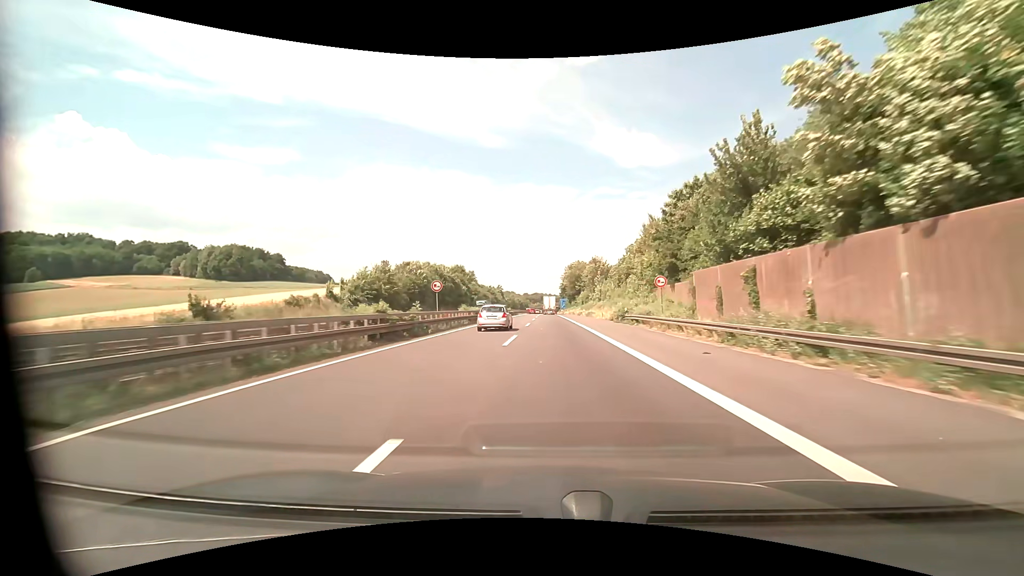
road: motorway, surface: asphalt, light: Day
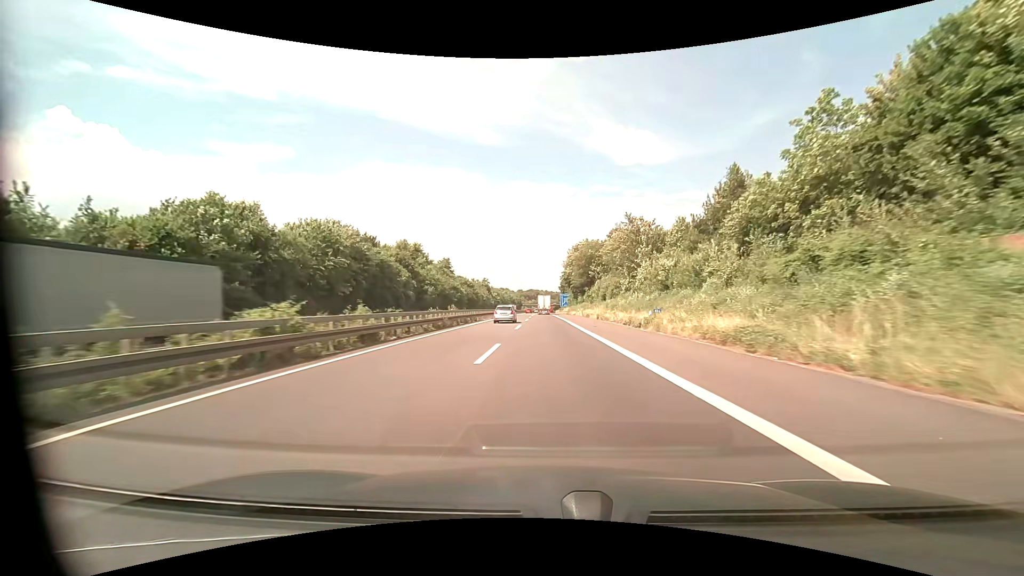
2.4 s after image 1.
(0.0, +60.1) m; 0°
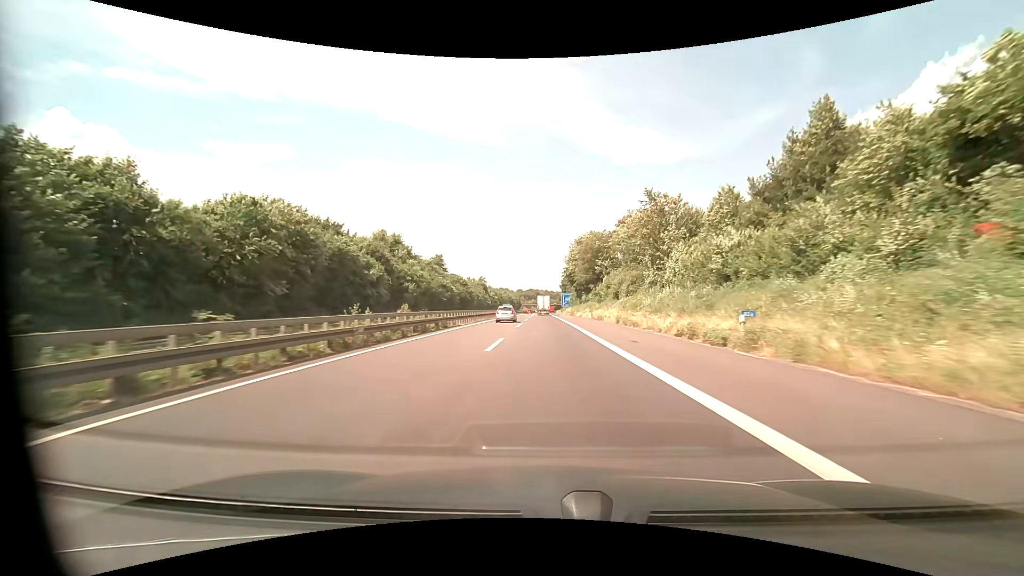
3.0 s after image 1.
(0.0, +14.8) m; 0°
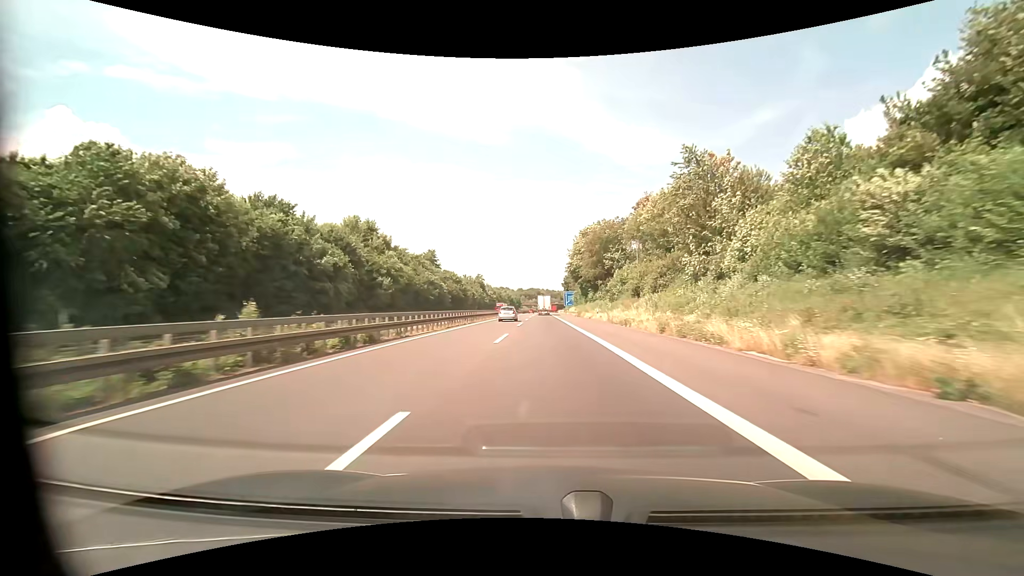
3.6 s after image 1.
(0.0, +14.8) m; 0°
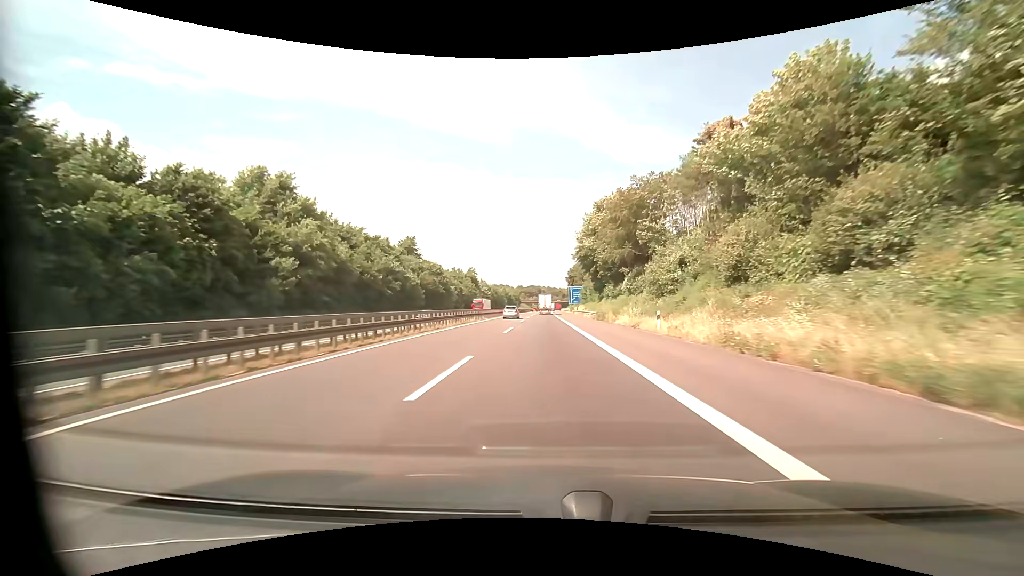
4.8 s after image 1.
(0.0, +29.5) m; 0°
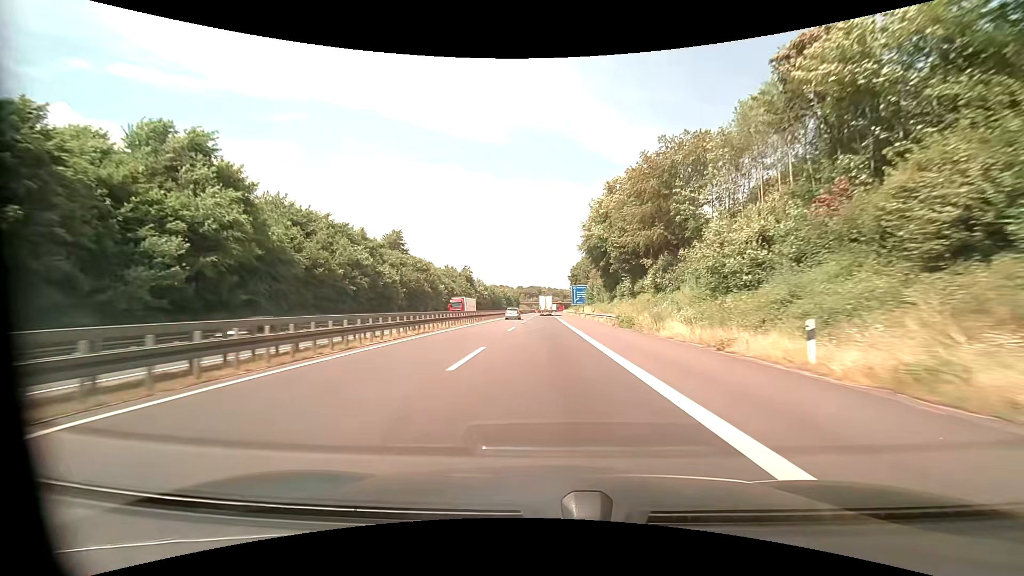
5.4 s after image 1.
(0.0, +14.8) m; 0°
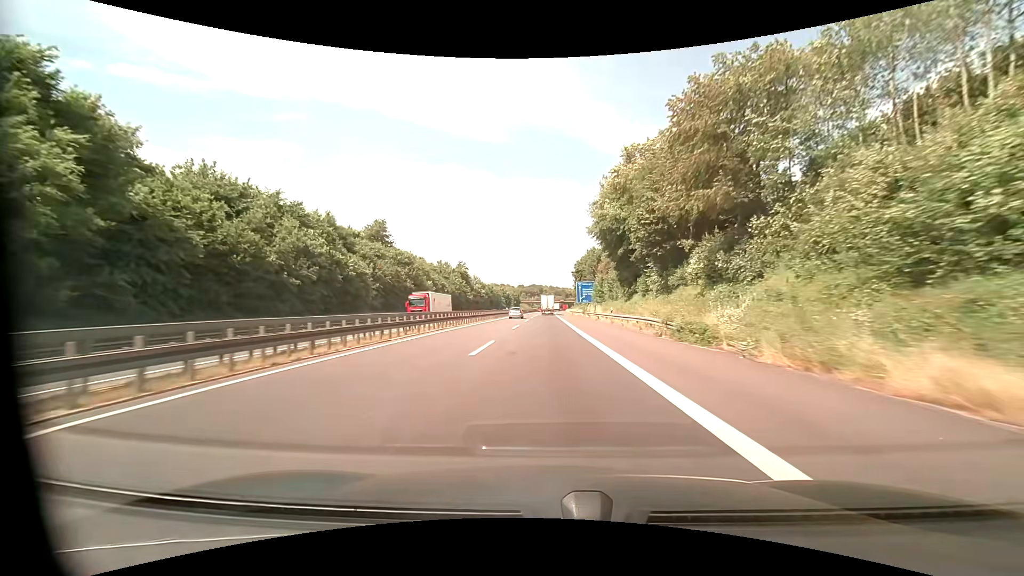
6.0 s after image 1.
(0.0, +14.9) m; 0°
